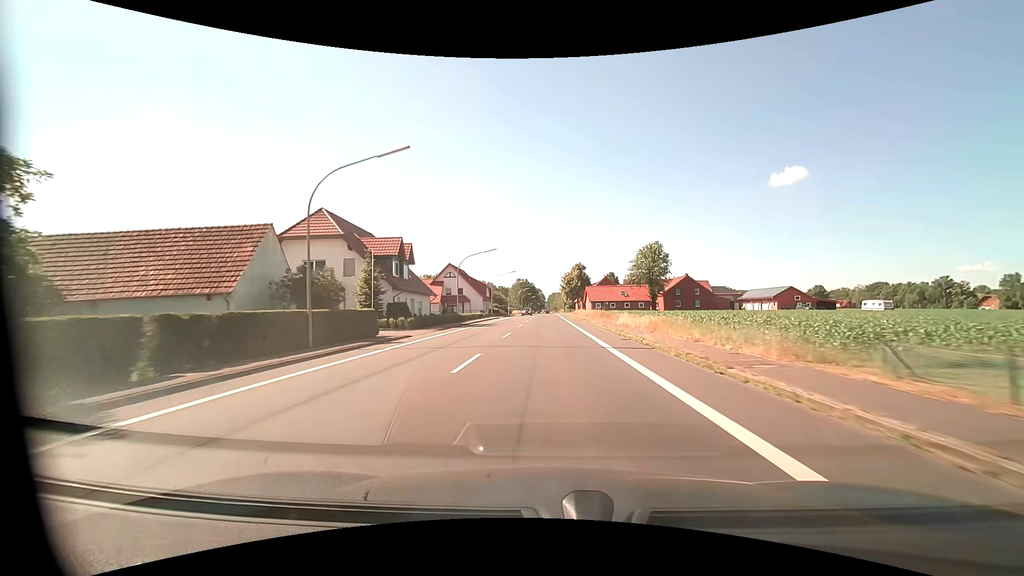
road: primary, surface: asphalt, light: Day
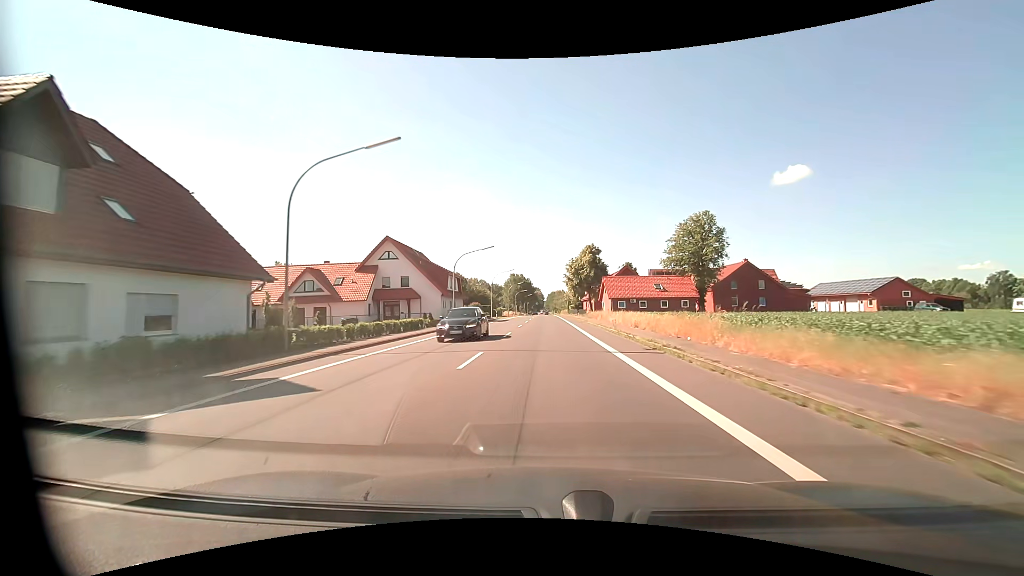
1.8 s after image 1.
(+0.1, +35.4) m; 0°
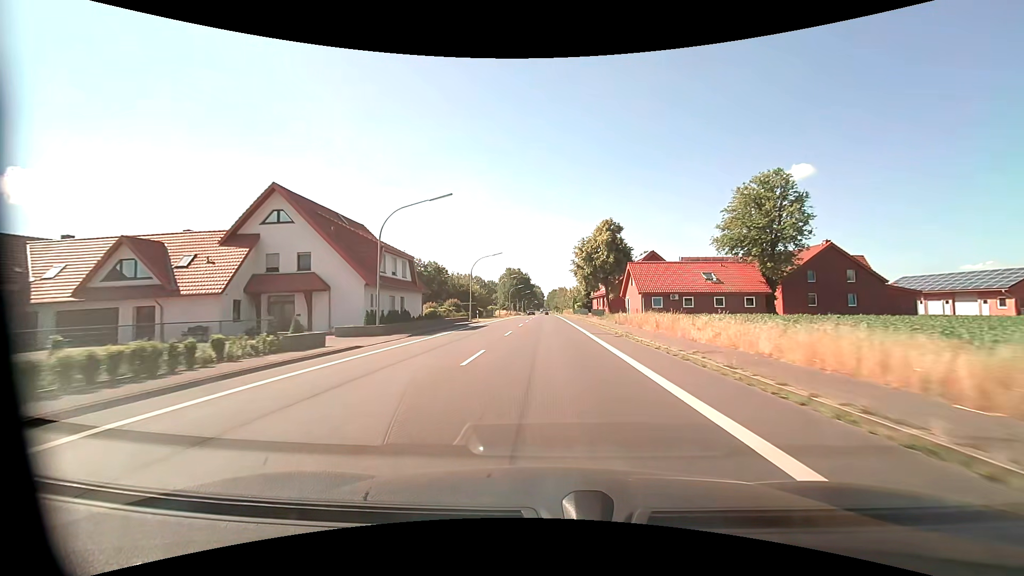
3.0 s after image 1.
(0.0, +23.6) m; 0°
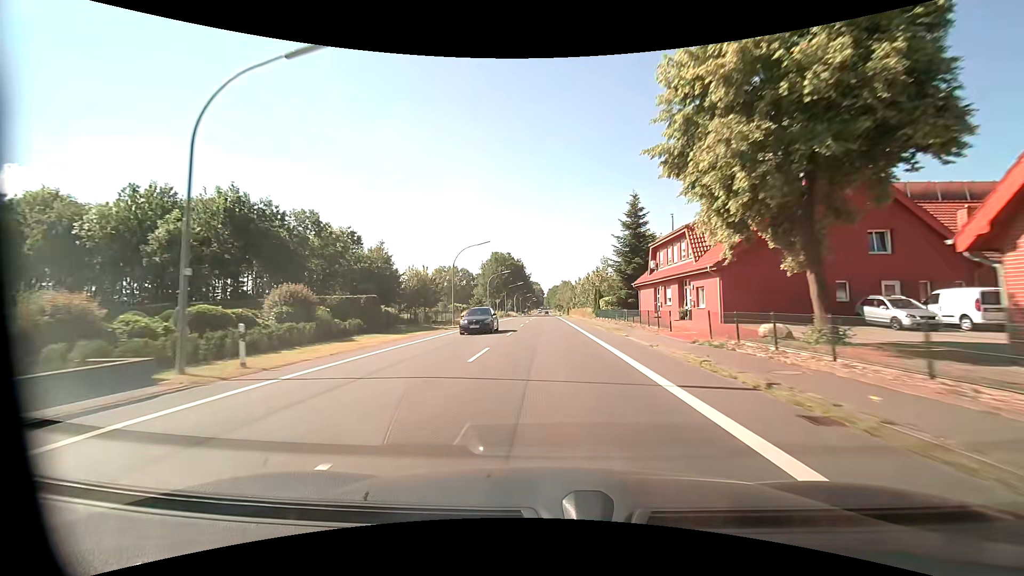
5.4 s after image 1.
(+0.1, +47.2) m; 0°
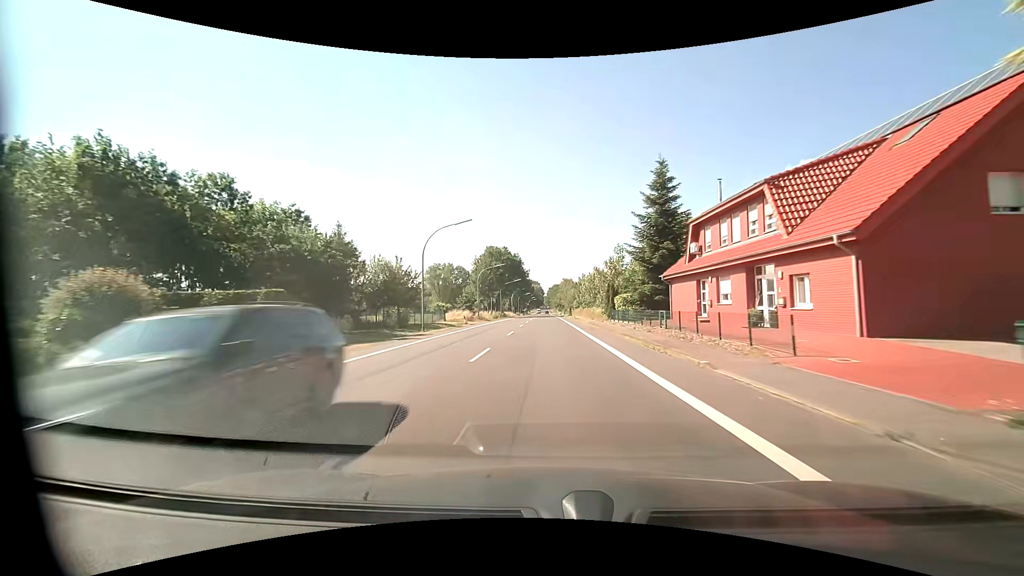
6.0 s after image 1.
(0.0, +11.8) m; 0°
(0, +10) (0, +20) (0, +30) (0, +40) (0, +50) (0, +60) (0, +70) (0, +80) (0, +90) (0, +100) m
